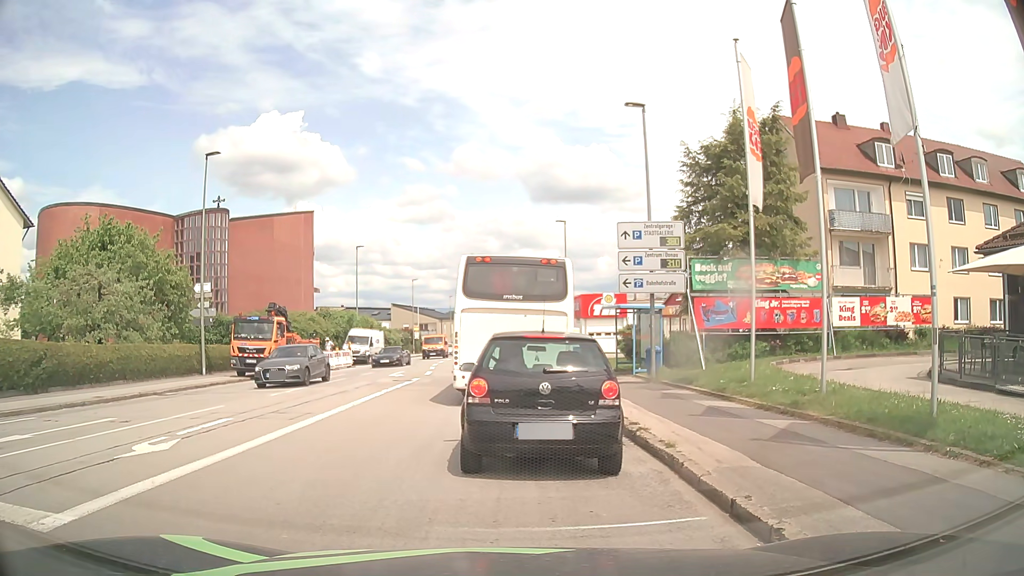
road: tertiary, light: Day
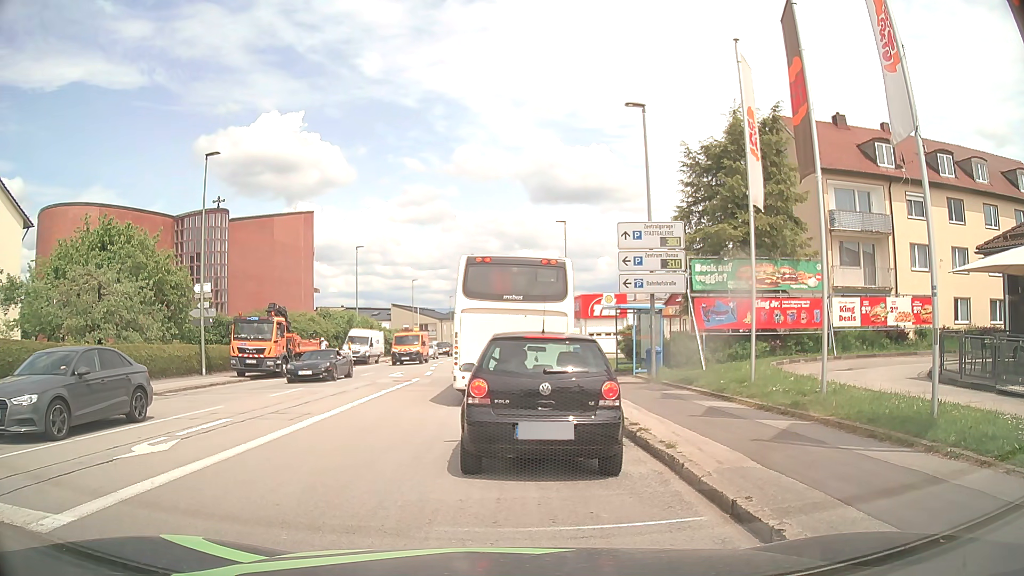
(0.0, +0.1) m; 0°
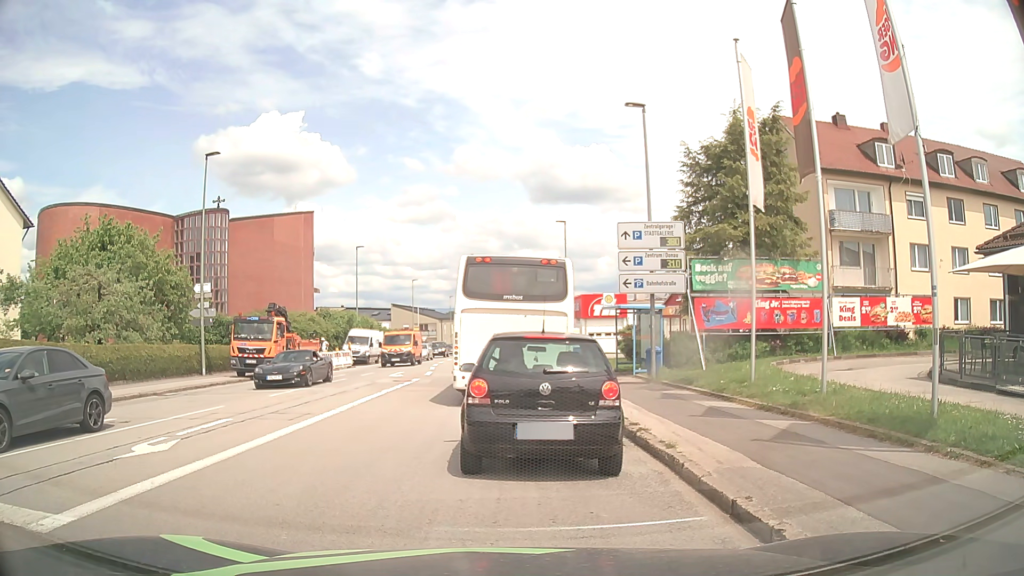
(0.0, 0.0) m; 0°
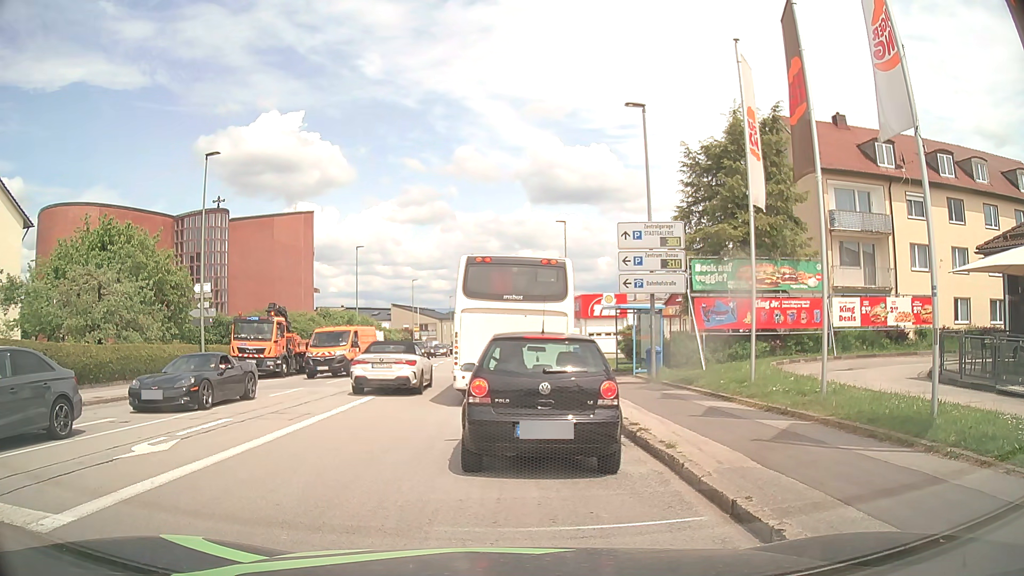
(0.0, 0.0) m; 0°
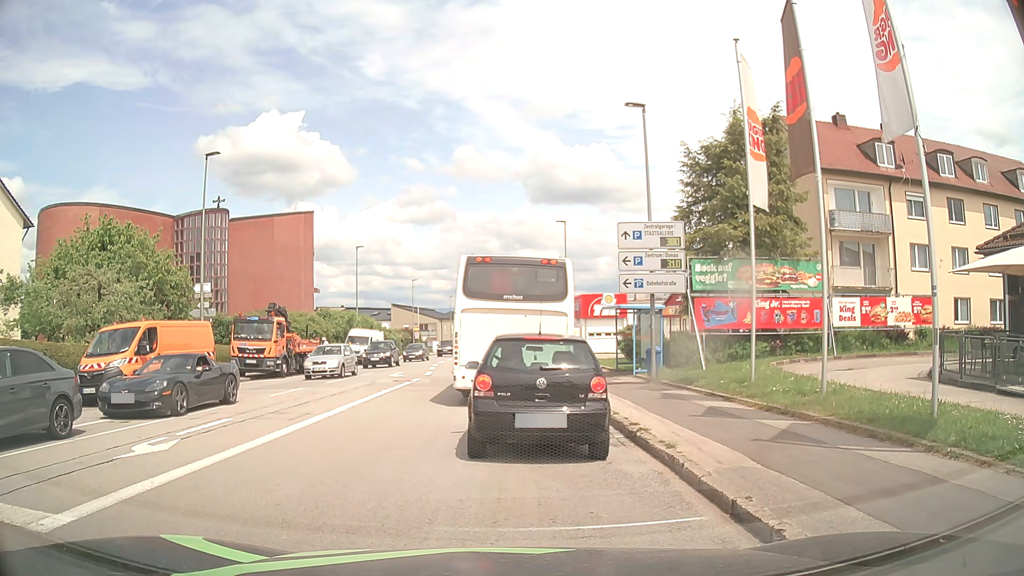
(0.0, 0.0) m; 0°
(0, +10) (0, +20) (+1, +30) (+1, +40) (+1, +50) (+1, +60) (+1, +70) (+2, +80) (+2, +90) (+3, +100) m
